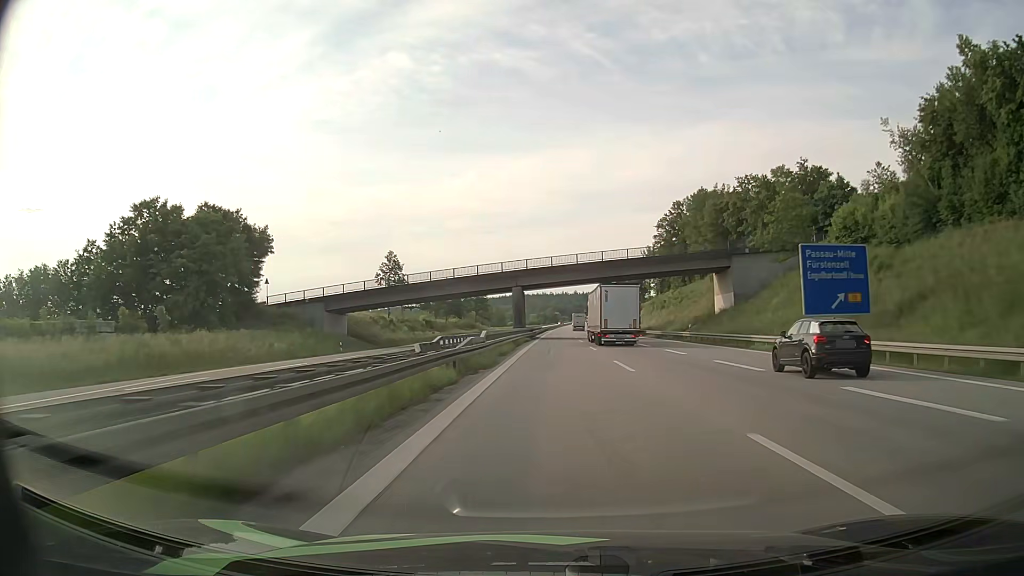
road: motorway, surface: asphalt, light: Day
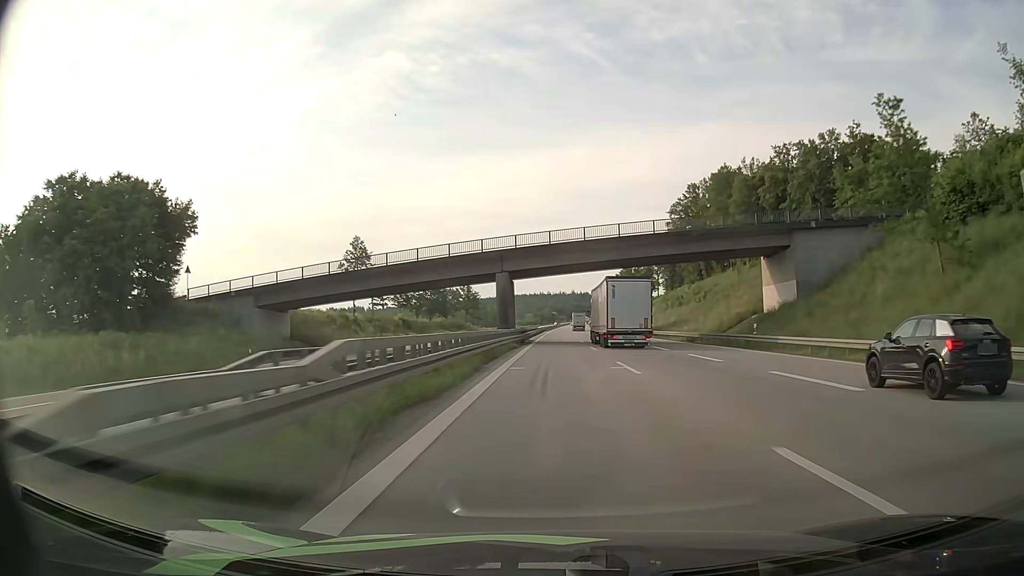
(0.0, +18.9) m; 0°
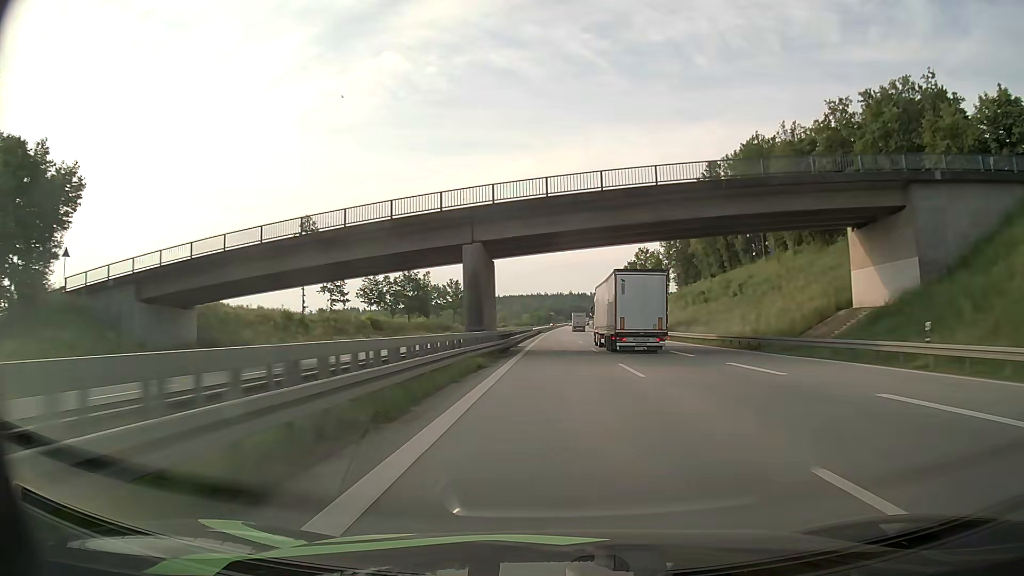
(+0.1, +18.9) m; +1°
(0, +10) (0, +20) (0, +30) (0, +40) (0, +50) (0, +60) (0, +70) (+1, +80) (+1, +90) (+1, +100) m
